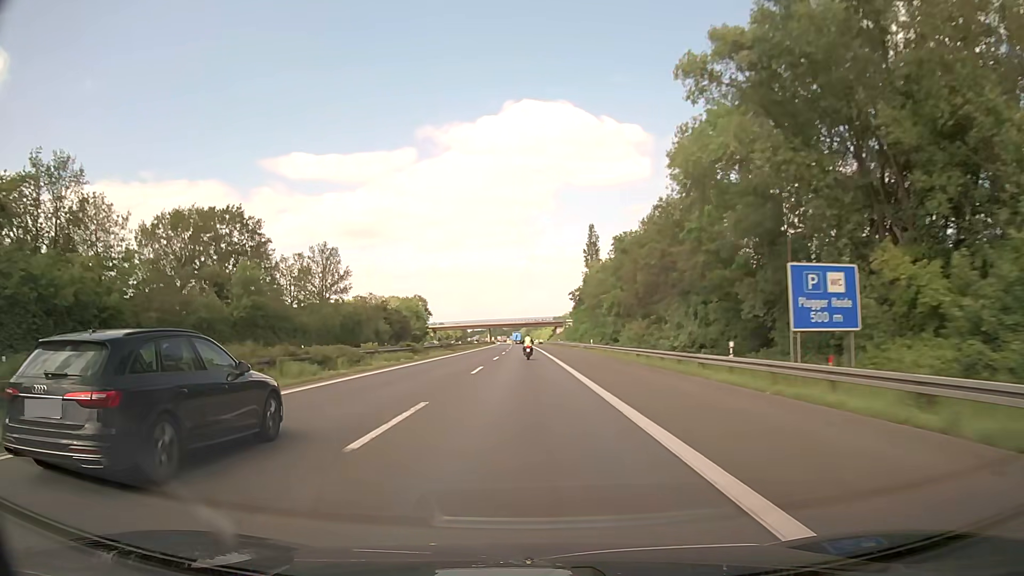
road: motorway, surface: asphalt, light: Day
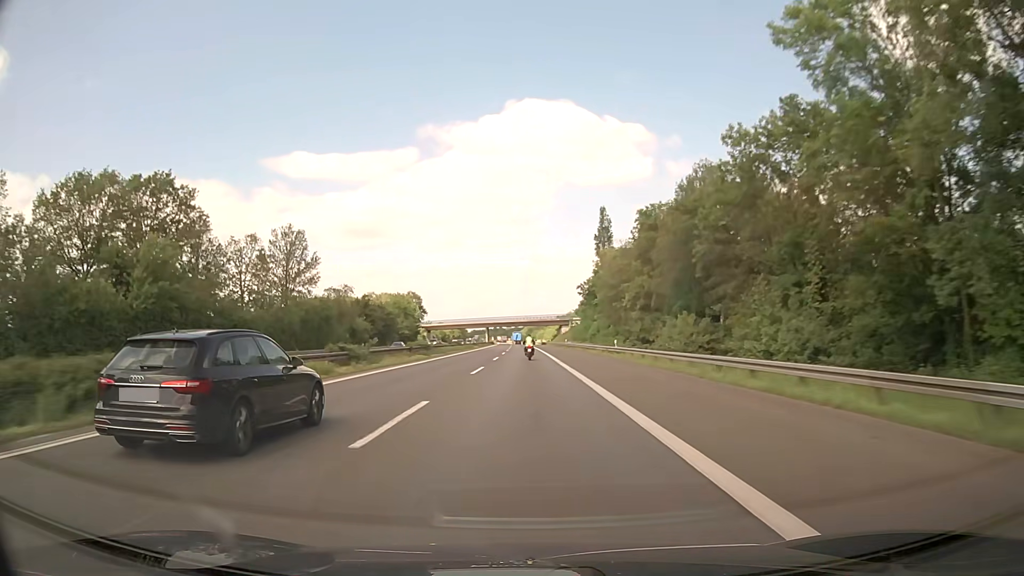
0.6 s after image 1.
(0.0, +18.2) m; 0°
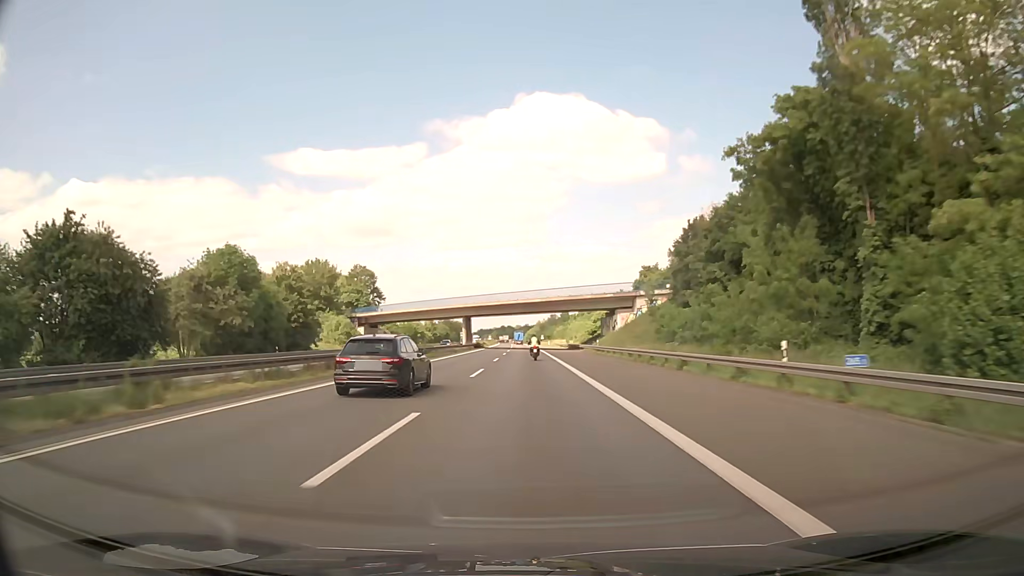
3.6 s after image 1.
(-0.7, +90.7) m; -1°
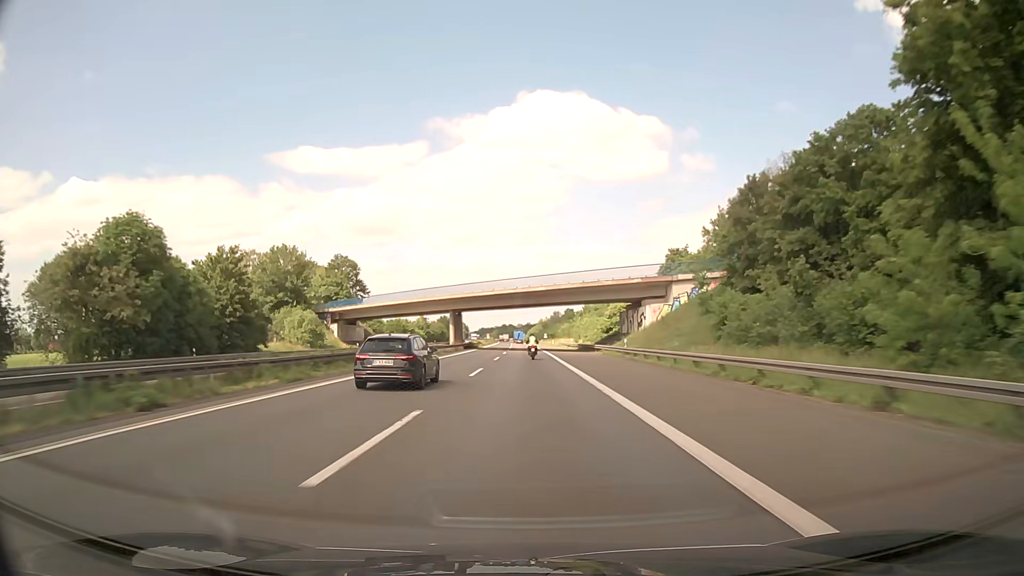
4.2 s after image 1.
(0.0, +18.0) m; 0°
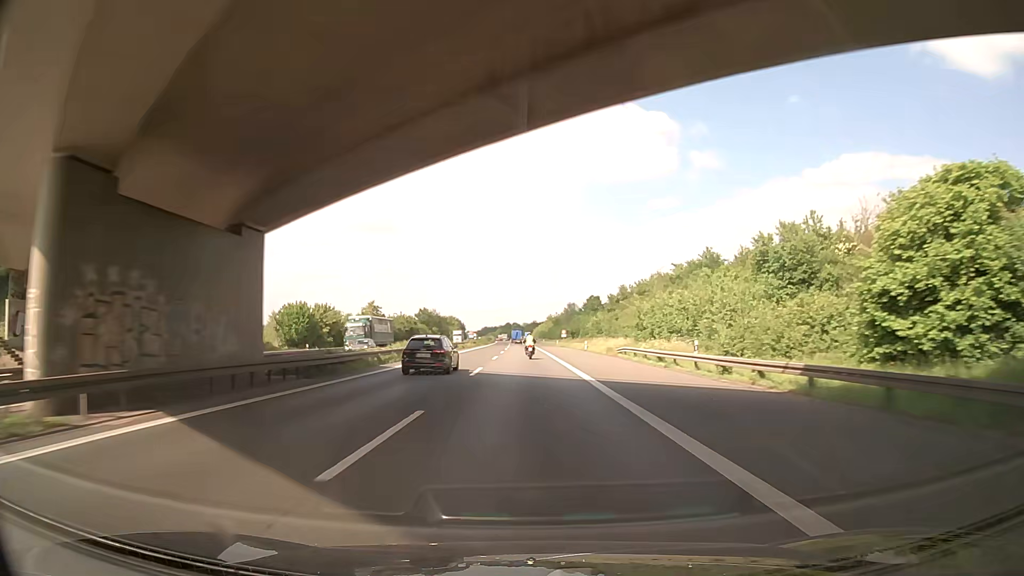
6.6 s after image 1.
(-0.4, +71.9) m; 0°
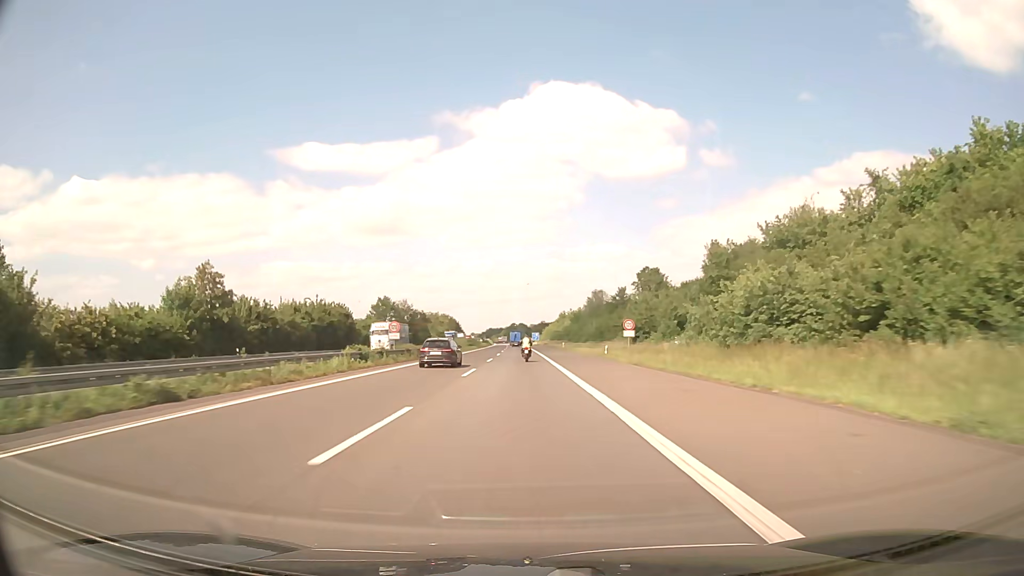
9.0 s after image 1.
(+0.2, +71.5) m; -1°
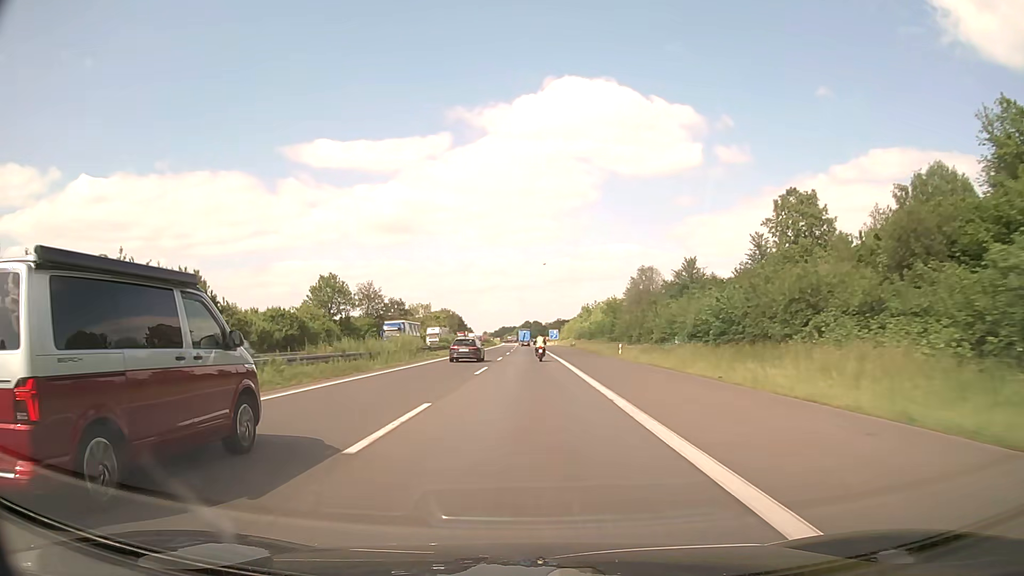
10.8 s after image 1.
(-0.6, +53.2) m; -1°
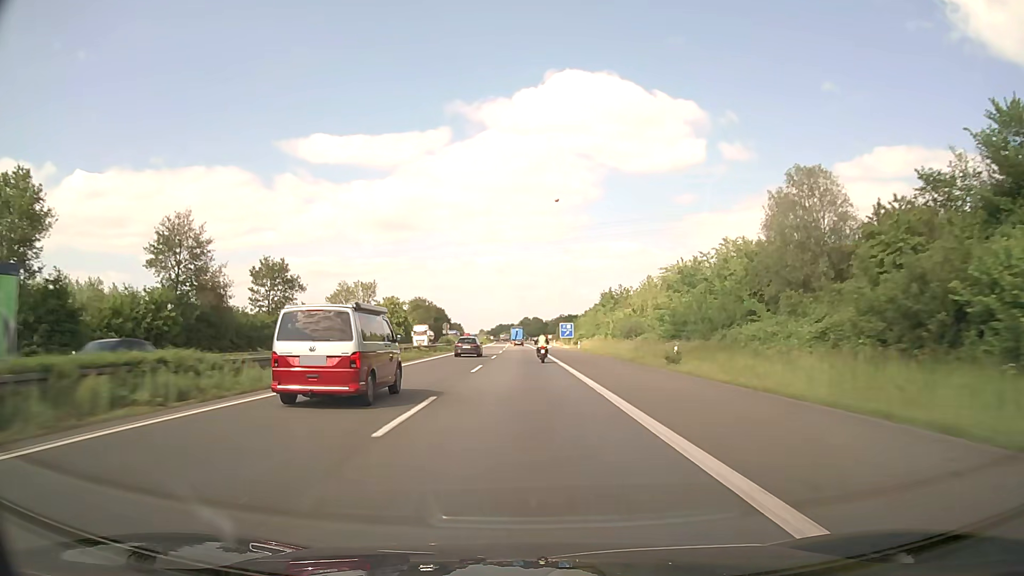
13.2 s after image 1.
(0.0, +71.2) m; 0°
(0, +10) (0, +20) (0, +30) (0, +40) (0, +50) (0, +60) (0, +70) (+1, +80) (+1, +90) (+1, +100) m
